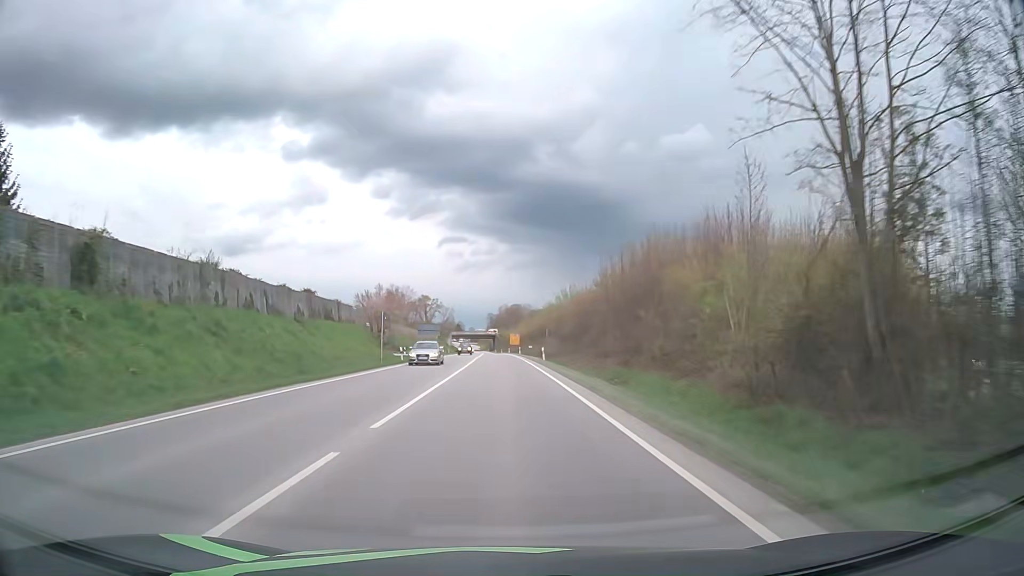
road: primary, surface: asphalt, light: Day
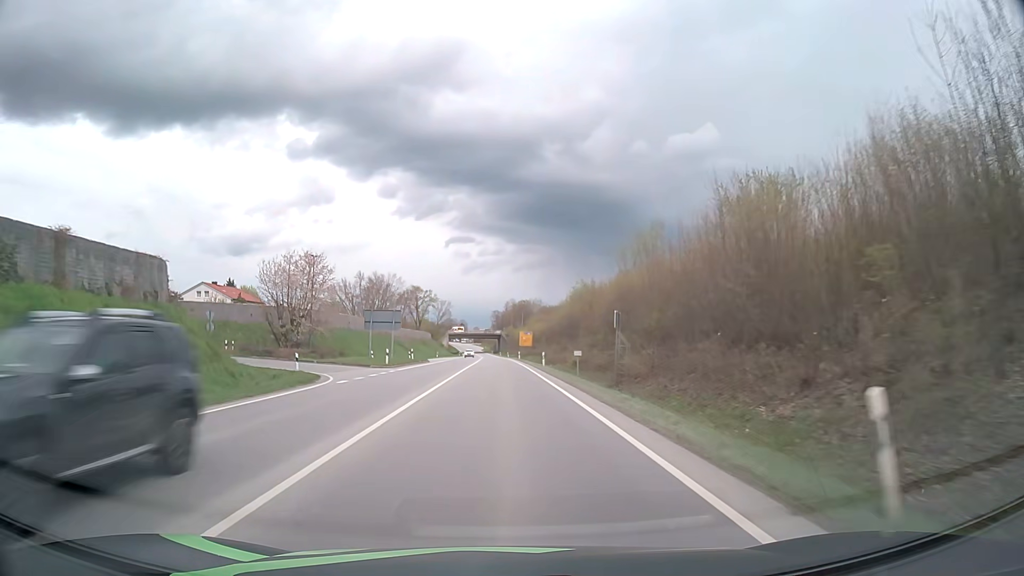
(-0.1, +42.2) m; 0°
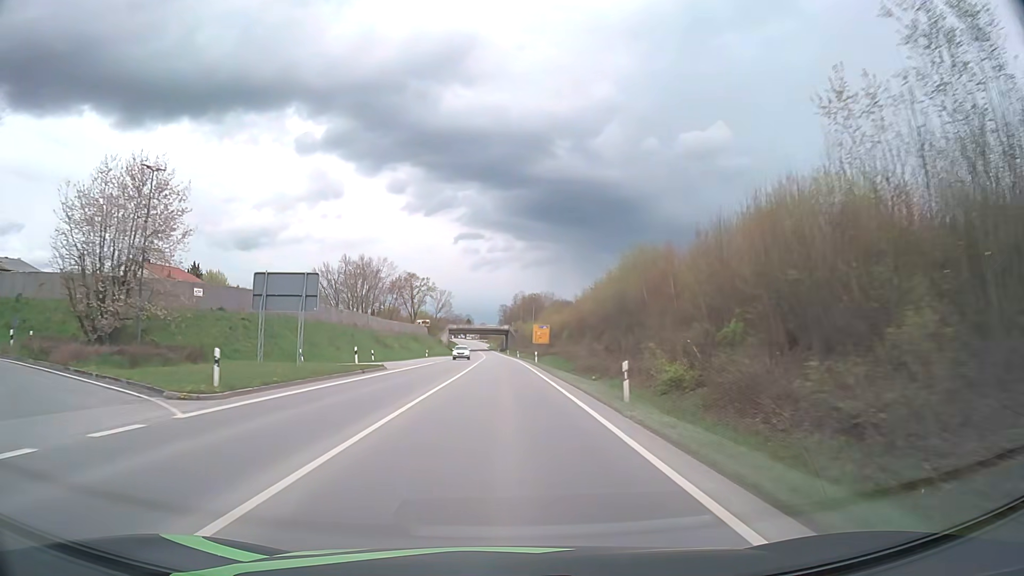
(-0.2, +28.2) m; -1°
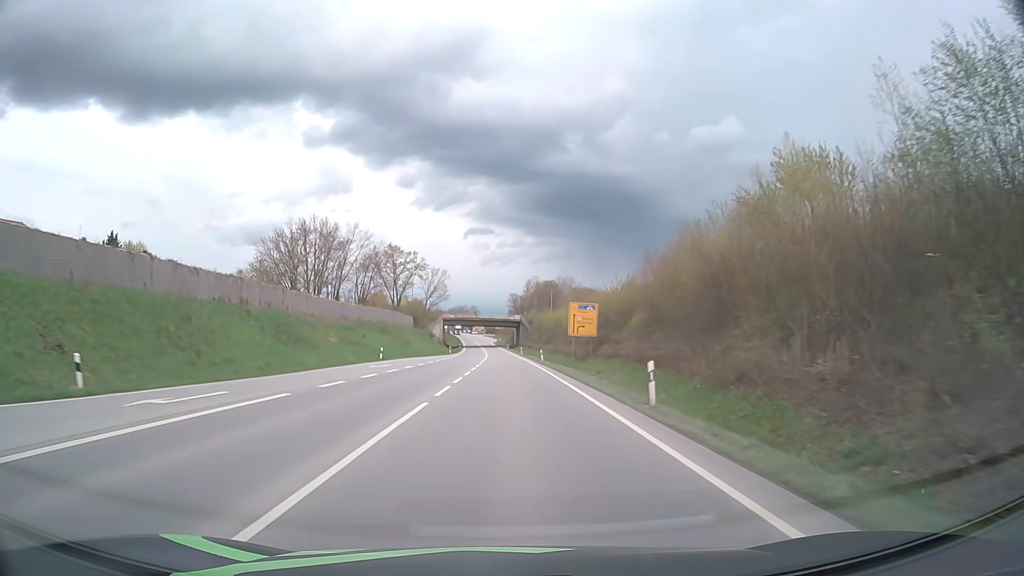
(-0.4, +42.5) m; -1°
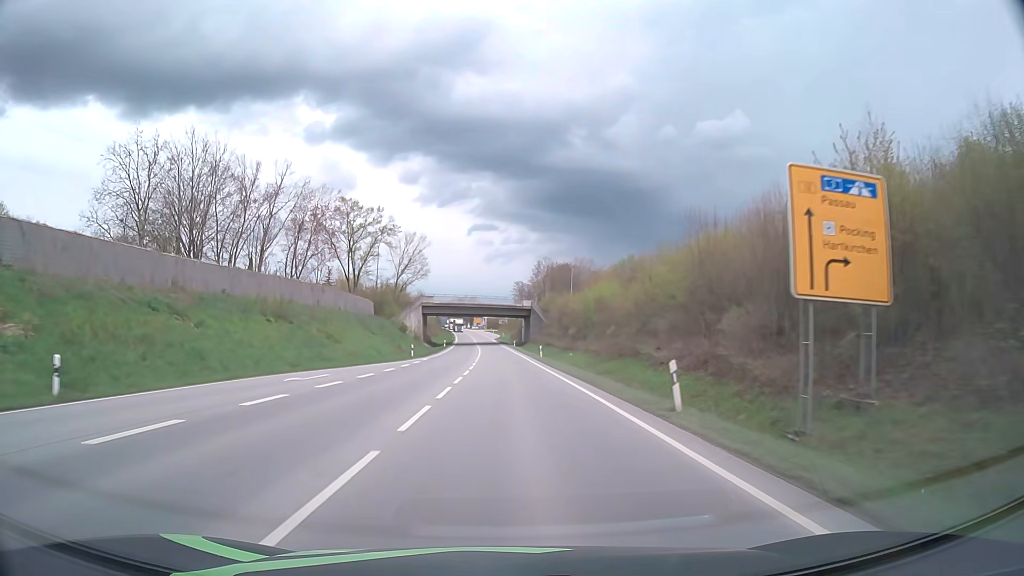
(0.0, +42.9) m; 0°
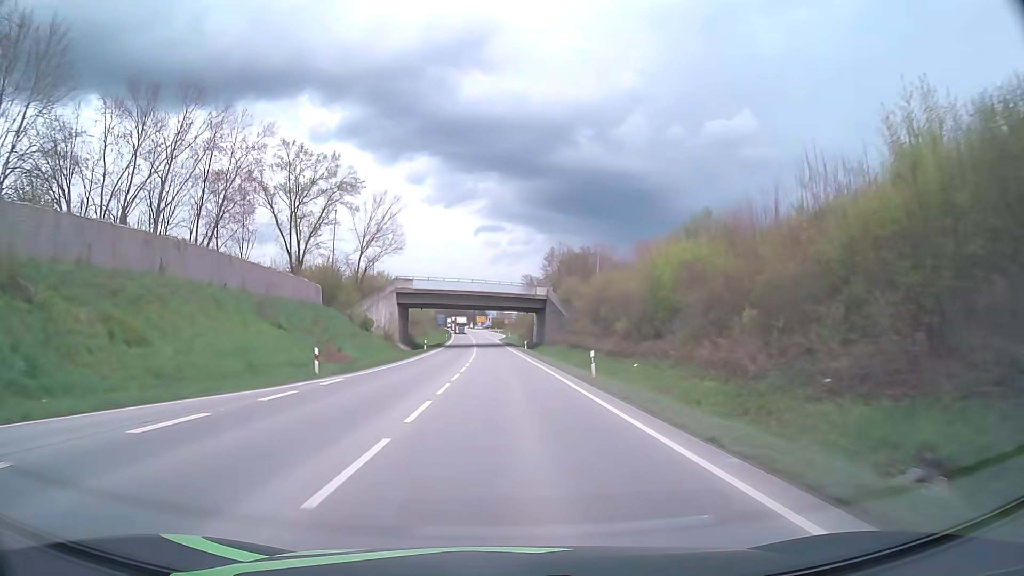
(-0.1, +28.8) m; 0°
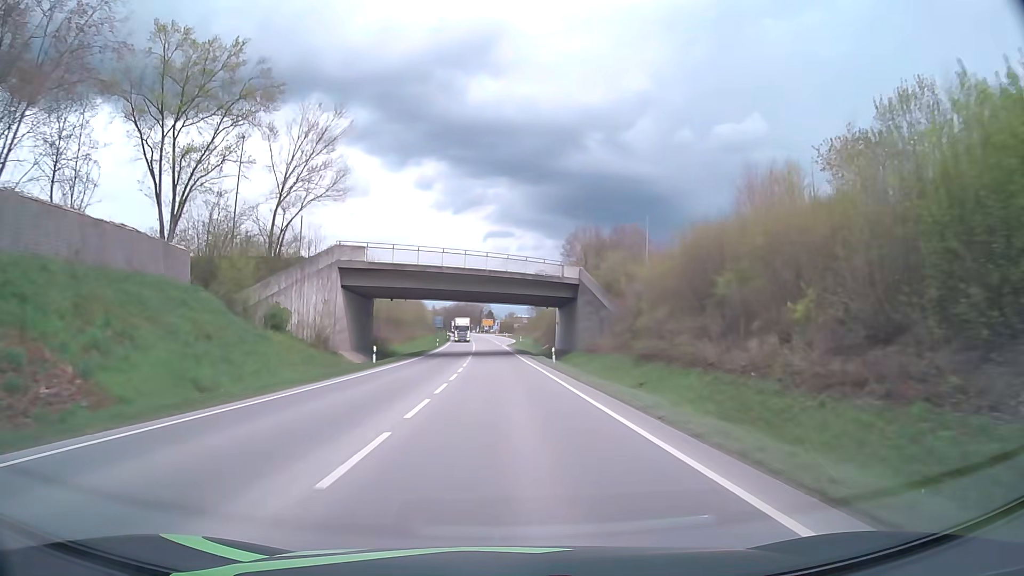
(-0.2, +28.9) m; -1°
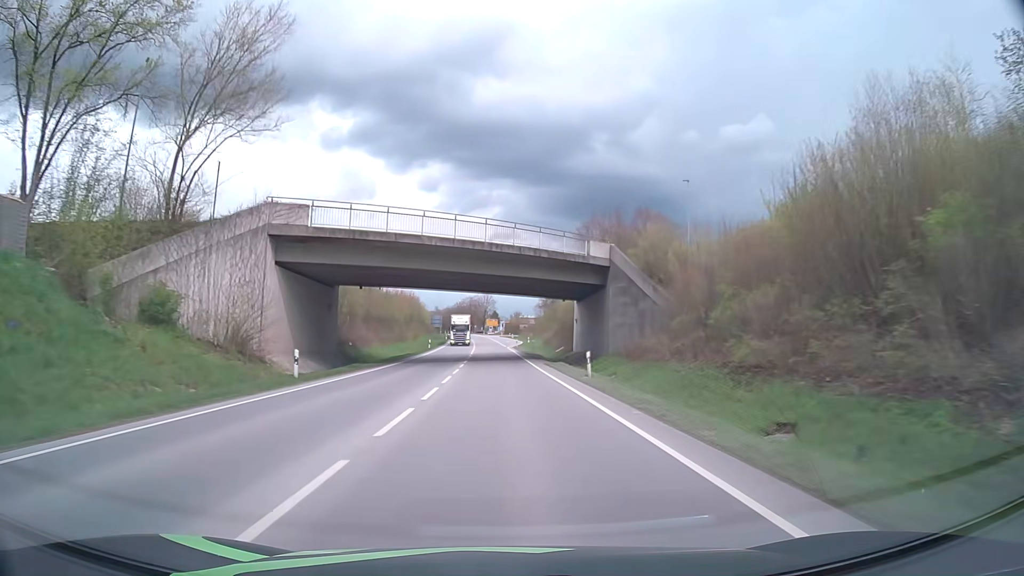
(-0.1, +14.5) m; 0°
(0, +10) (0, +20) (0, +30) (0, +40) (-1, +50) (-1, +60) (-1, +70) (-2, +80) (-2, +90) (-3, +100) m
